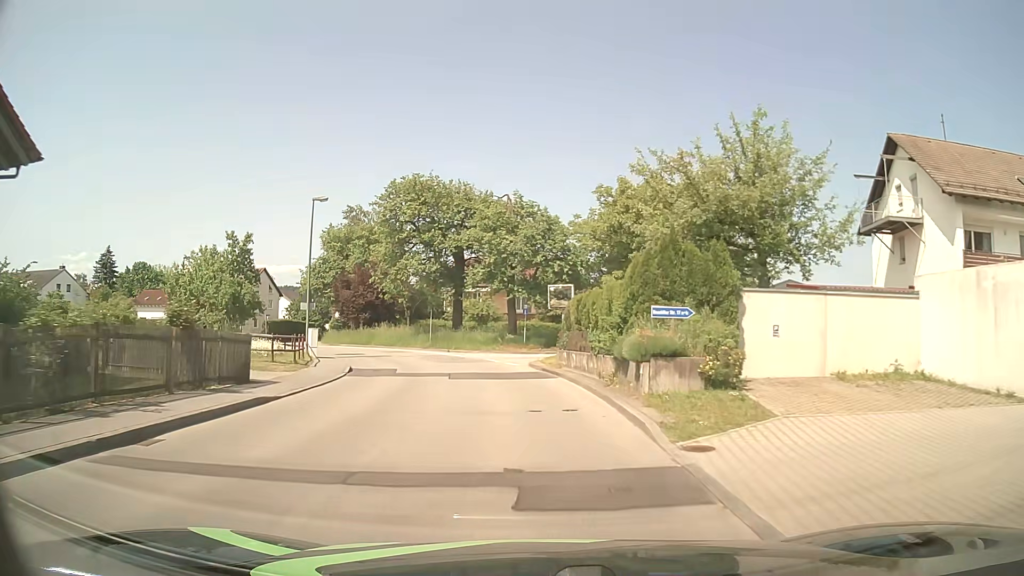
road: unclassified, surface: asphalt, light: Day
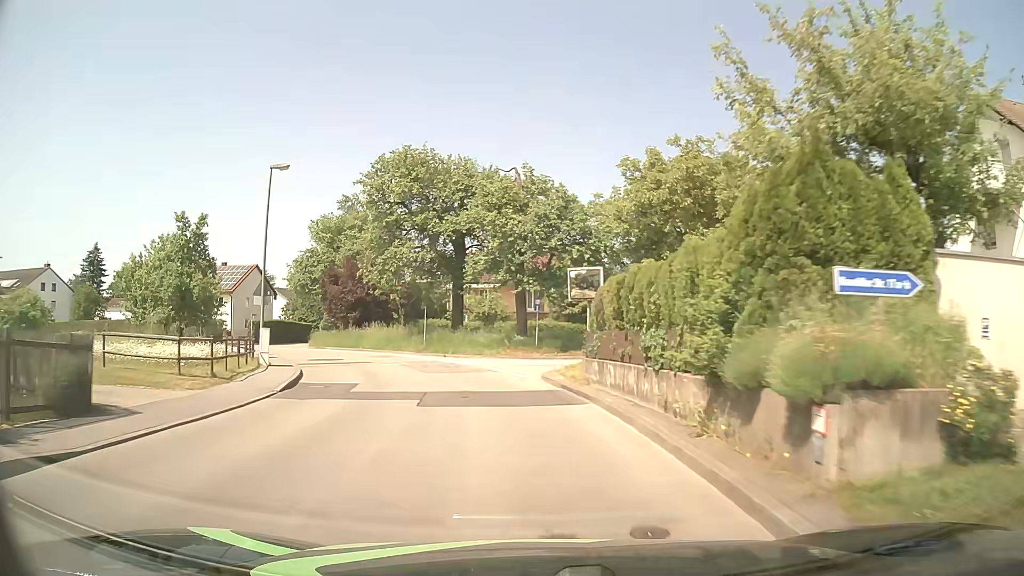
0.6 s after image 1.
(-0.1, +7.2) m; -1°
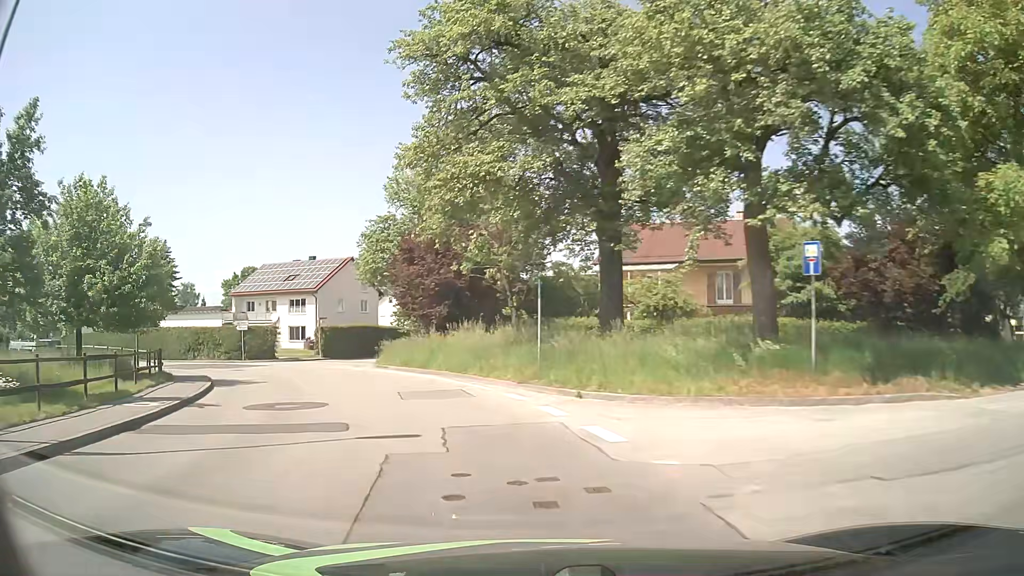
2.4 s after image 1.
(-1.7, +20.9) m; -13°
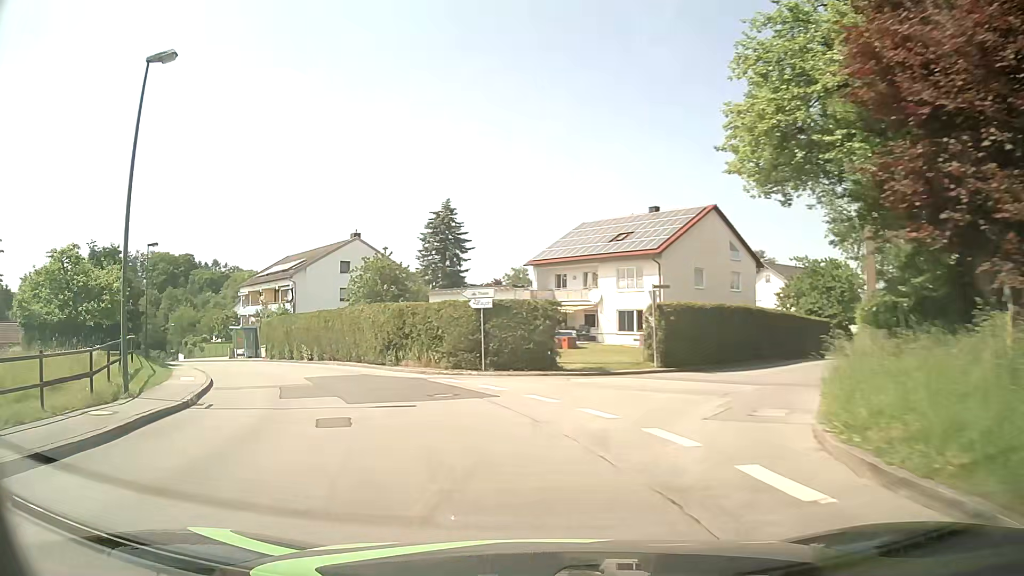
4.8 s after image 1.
(-6.2, +24.6) m; -30°
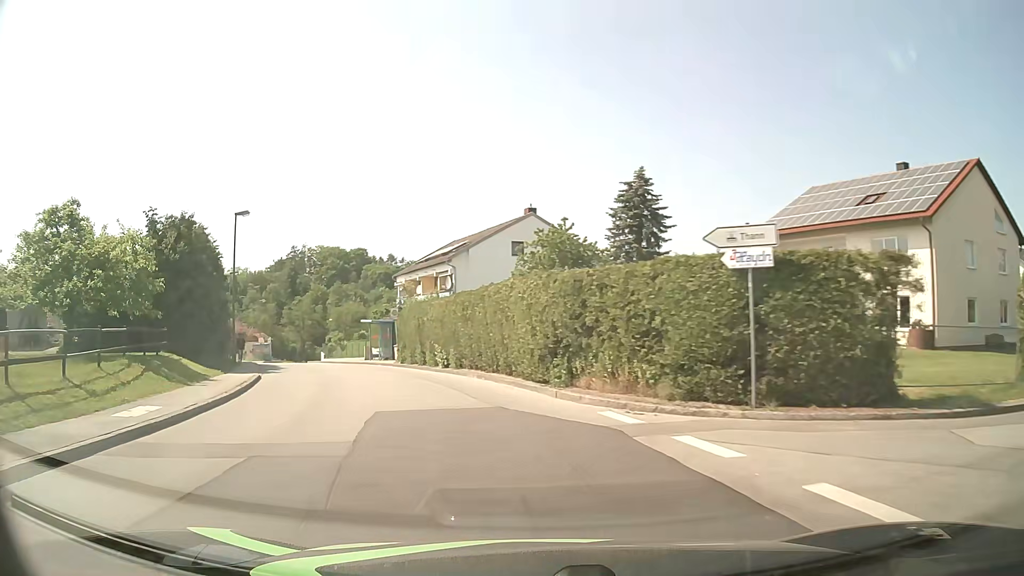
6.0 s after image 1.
(-1.9, +12.2) m; -16°
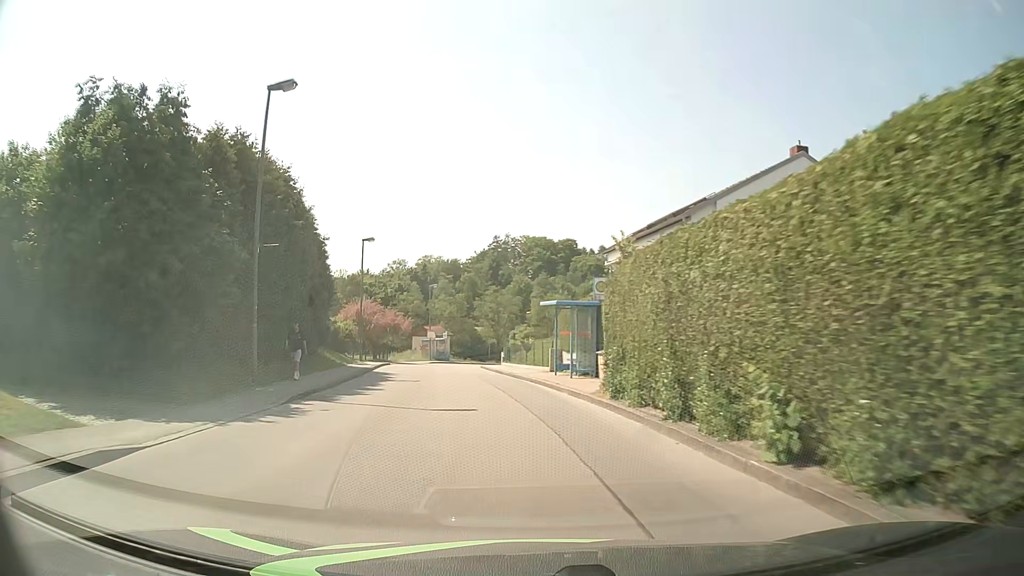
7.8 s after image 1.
(-3.4, +18.7) m; -19°
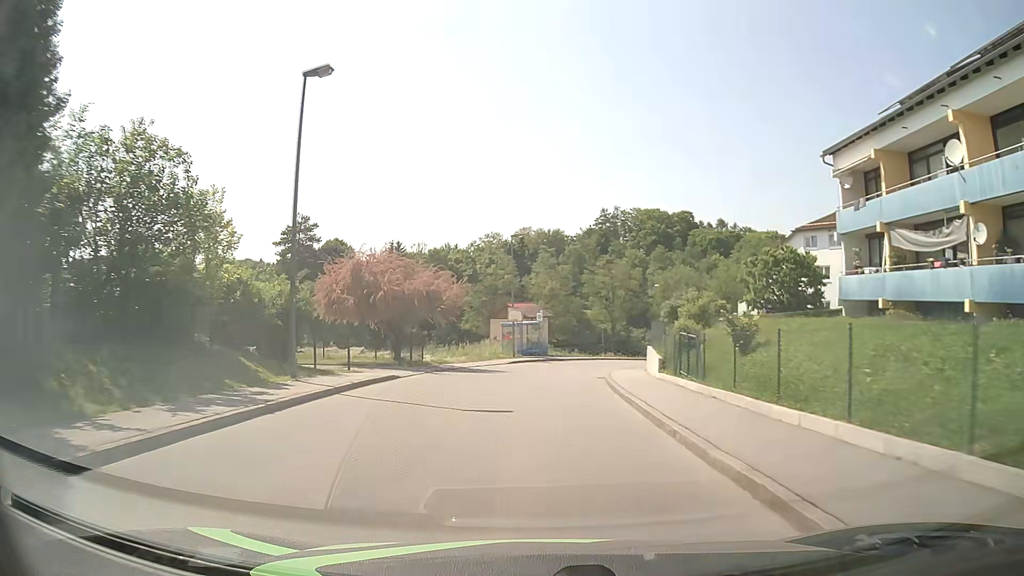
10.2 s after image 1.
(-2.7, +27.3) m; -9°
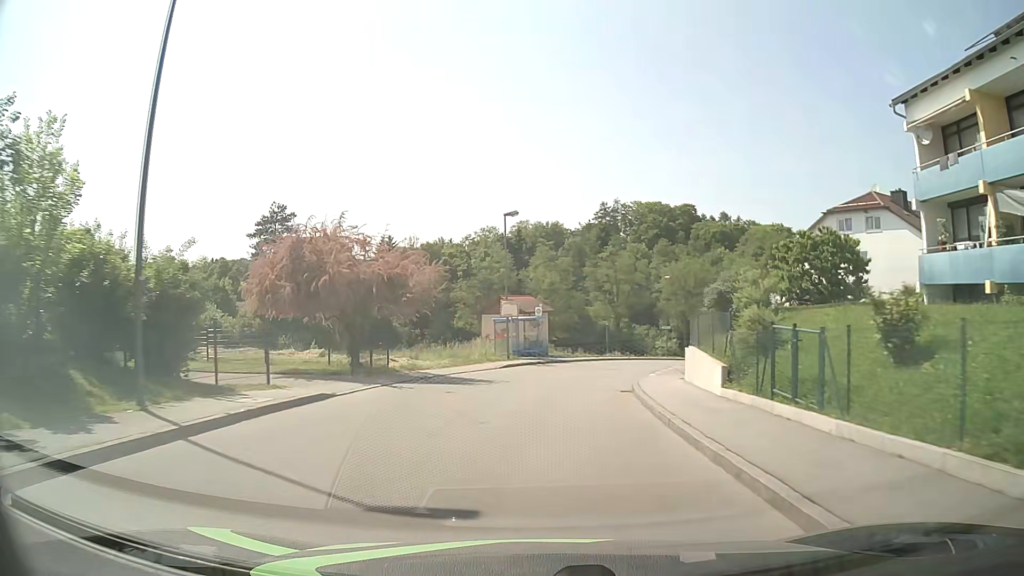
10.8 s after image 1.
(0.0, +6.9) m; 0°
